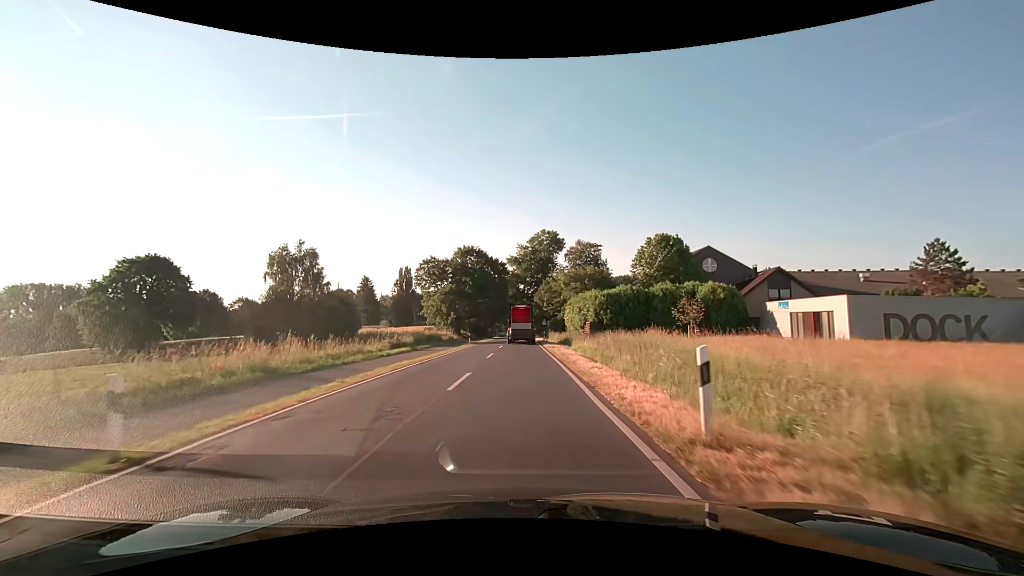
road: secondary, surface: asphalt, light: Day
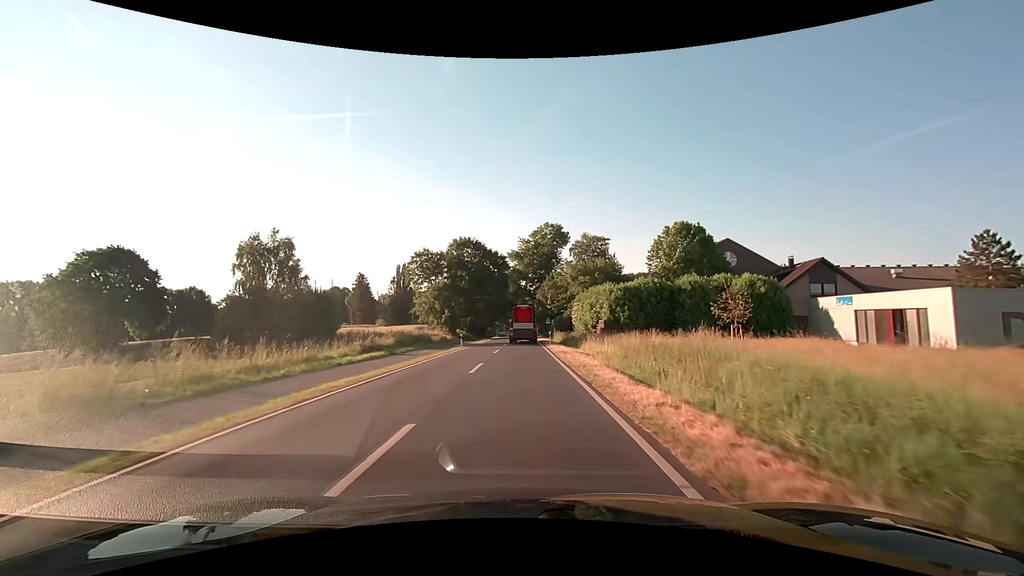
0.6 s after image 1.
(0.0, +7.9) m; 0°
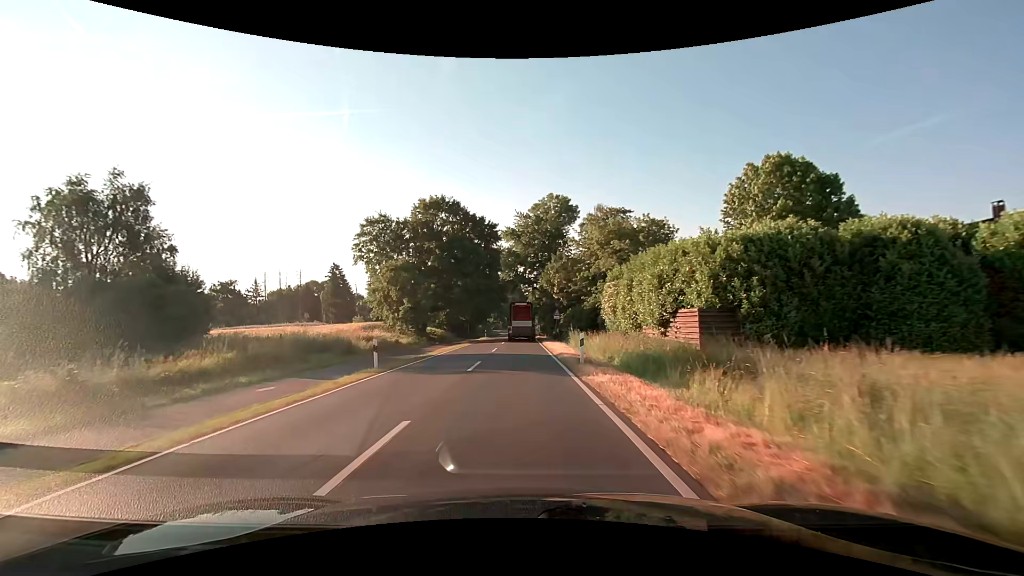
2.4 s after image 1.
(+0.1, +24.0) m; 0°
(0, +10) (0, +20) (0, +30) (0, +40) (0, +50) (0, +60) (0, +70) (0, +80) (0, +90) (0, +100) m
